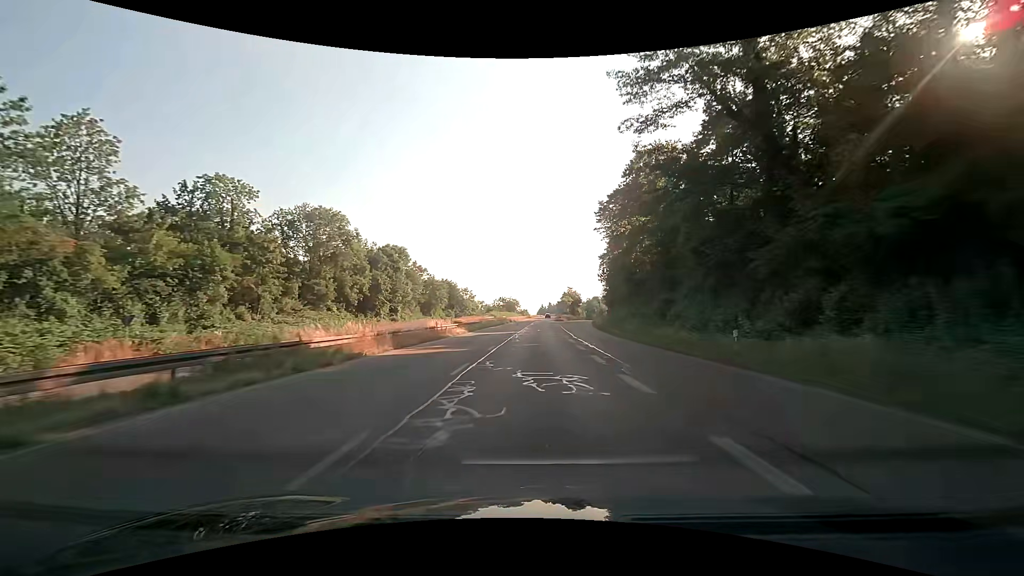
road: trunk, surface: asphalt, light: Day
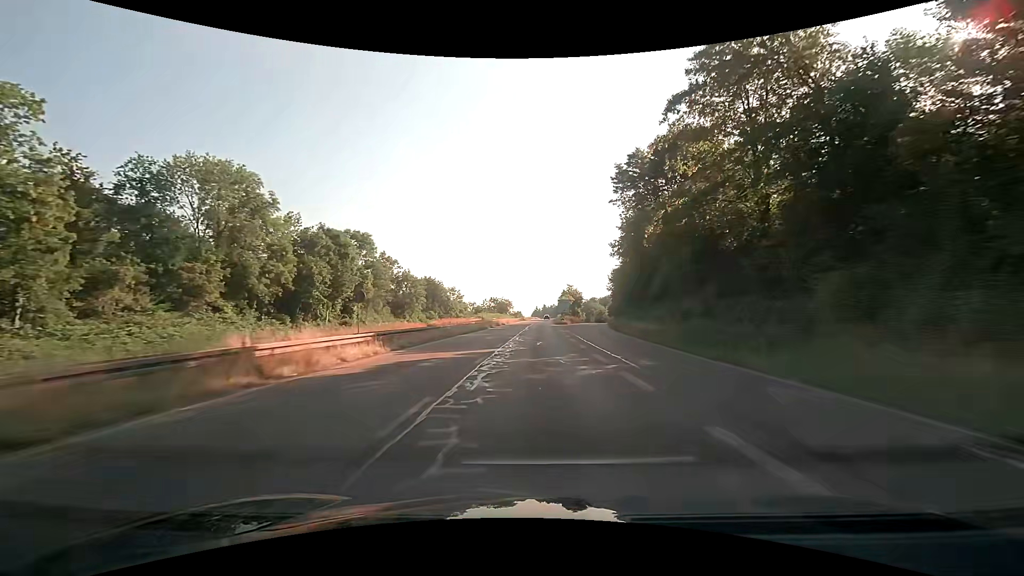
(0.0, +24.2) m; 0°
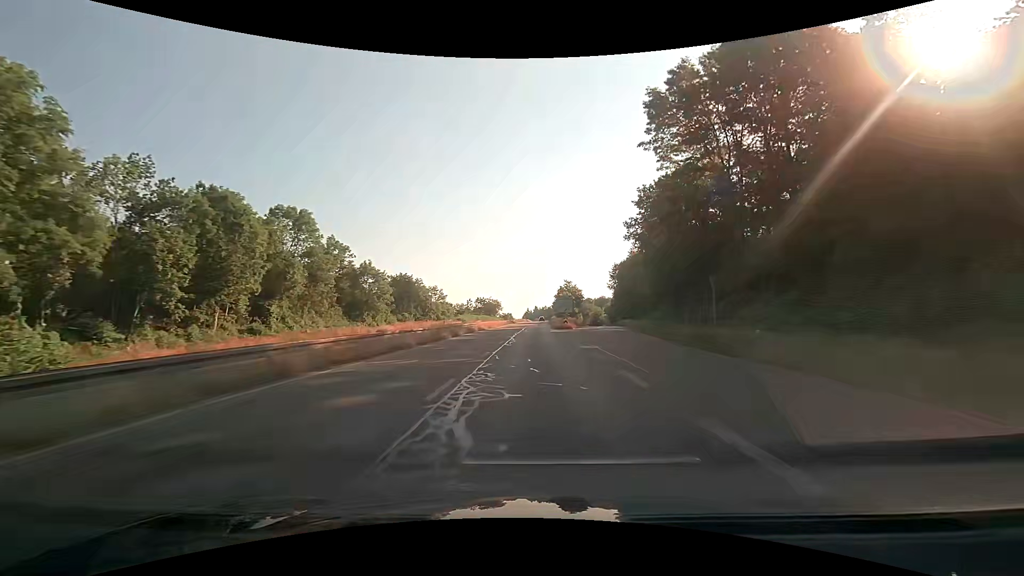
(+0.4, +24.3) m; +2°
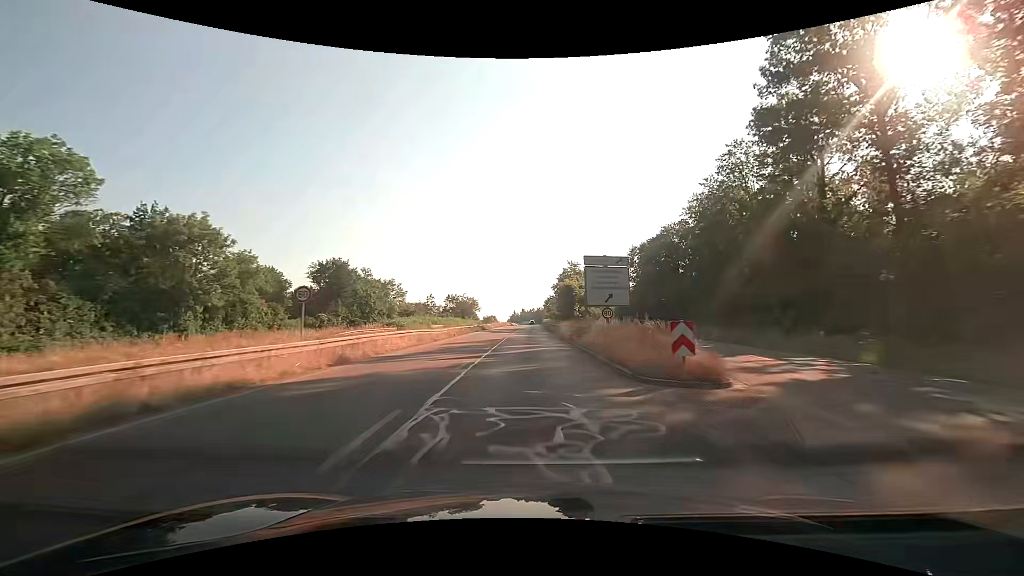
(+0.3, +48.5) m; +1°
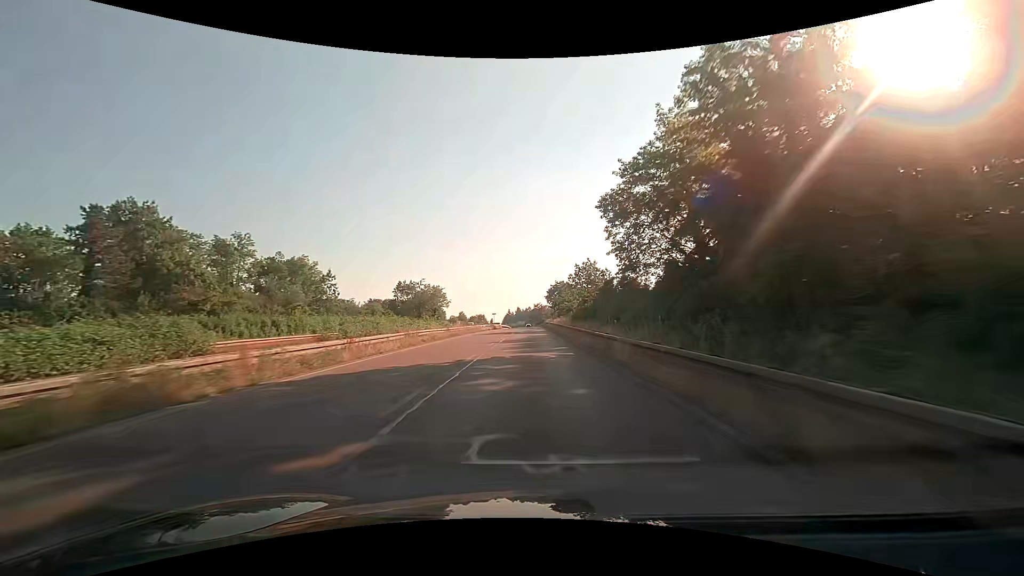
(+0.5, +60.5) m; 0°
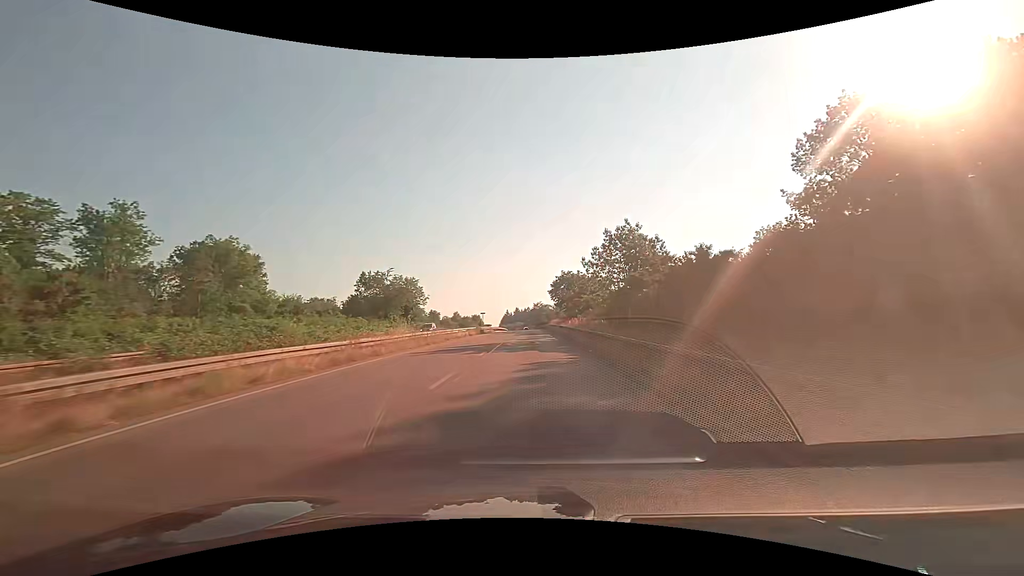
(+0.1, +24.1) m; 0°
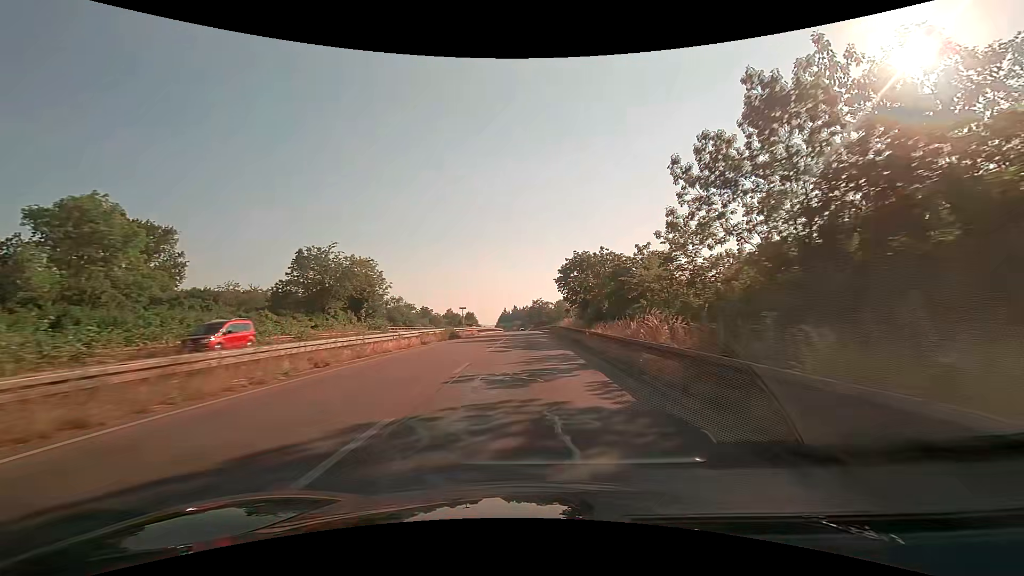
(-0.1, +24.1) m; 0°
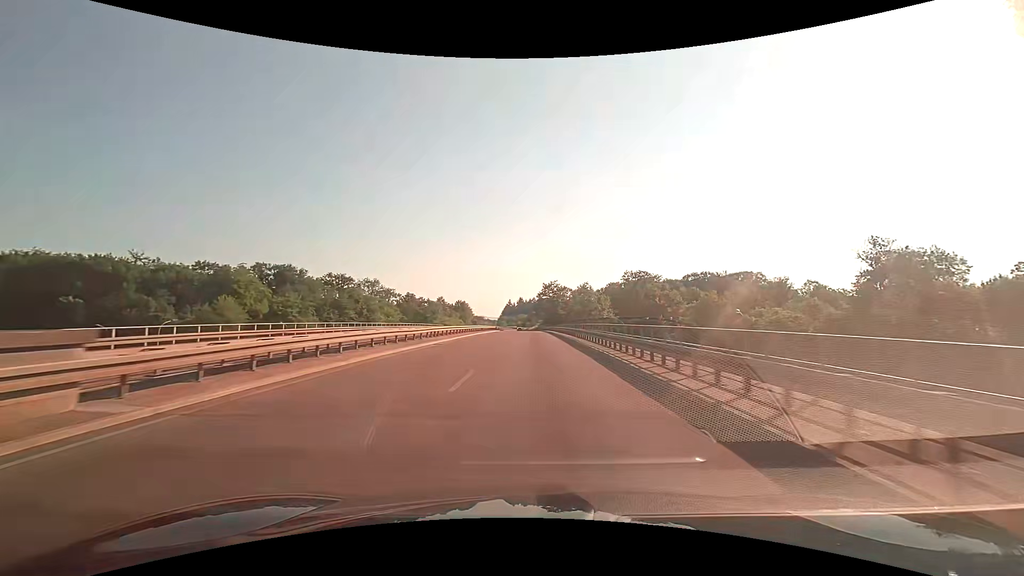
(-0.3, +60.2) m; -1°
(0, +10) (0, +20) (0, +30) (0, +40) (0, +50) (0, +60) (0, +70) (+1, +80) (+1, +90) (+1, +100) m
